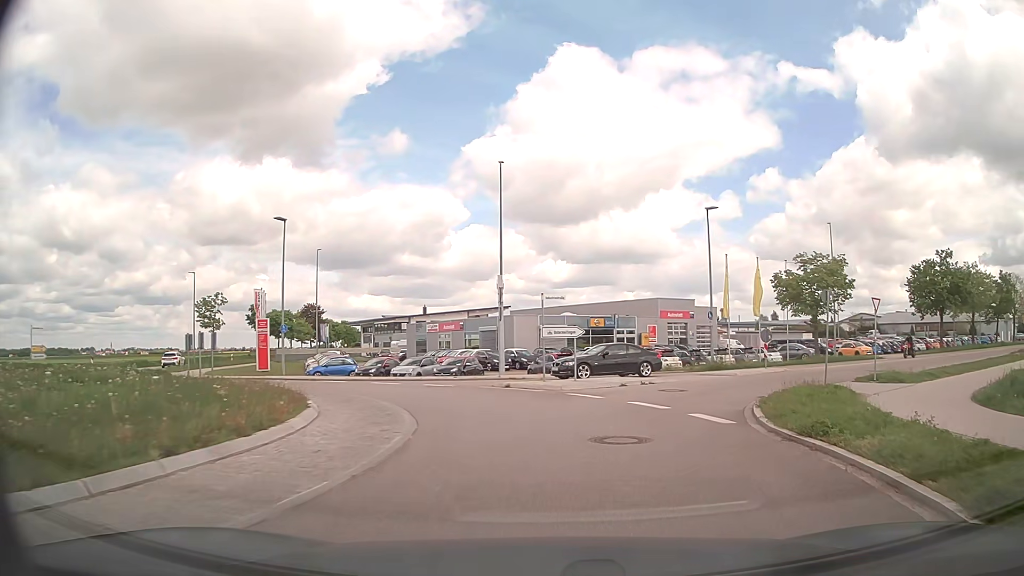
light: Day
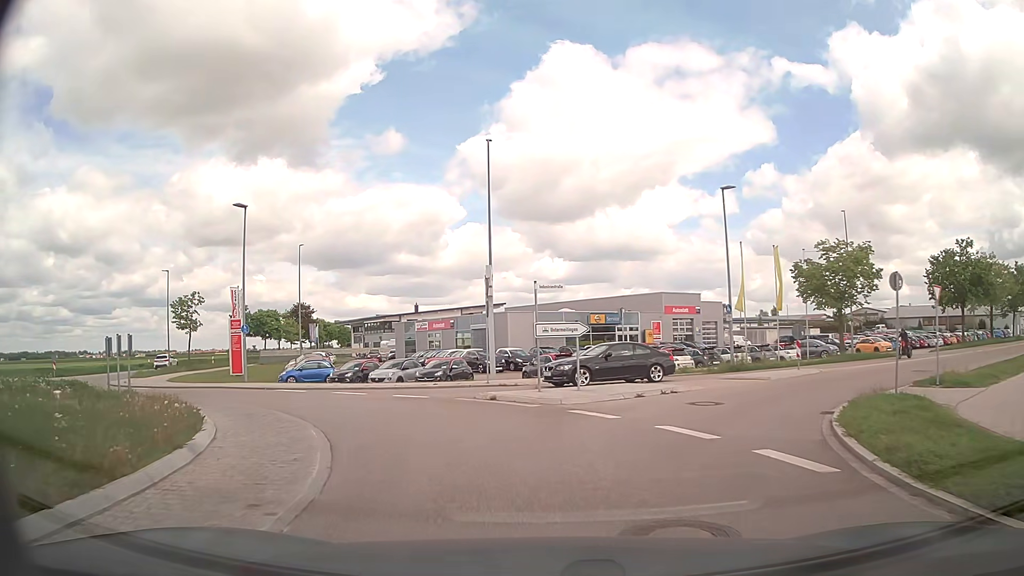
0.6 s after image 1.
(+0.1, +4.3) m; +1°
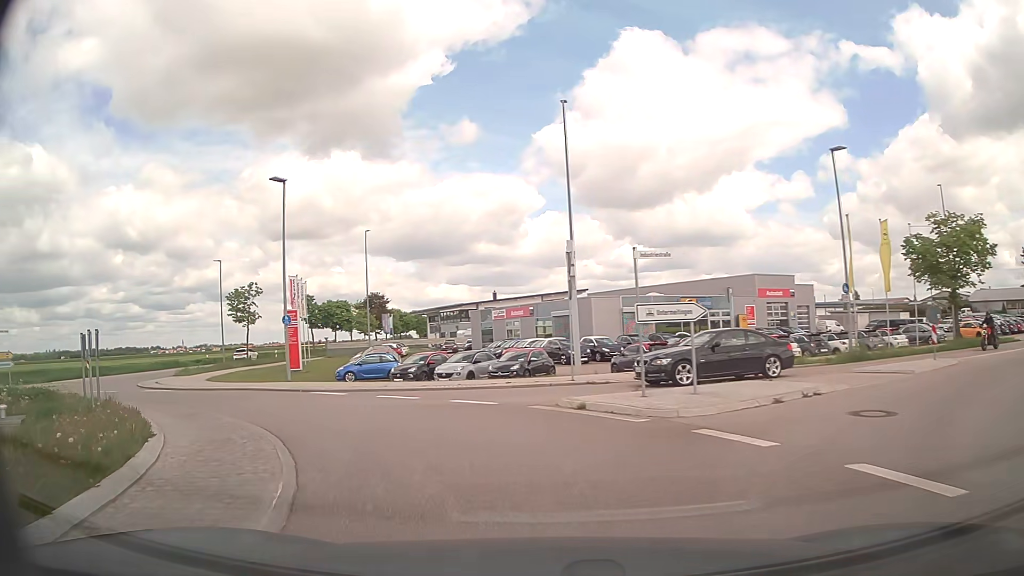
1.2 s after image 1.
(-0.2, +4.3) m; -7°
(-2, +10) (-9, +17) (-17, +23) (-23, +31) (-26, +40) (-29, +50) (-30, +60) (-32, +70) (-33, +80) (-34, +90) m
